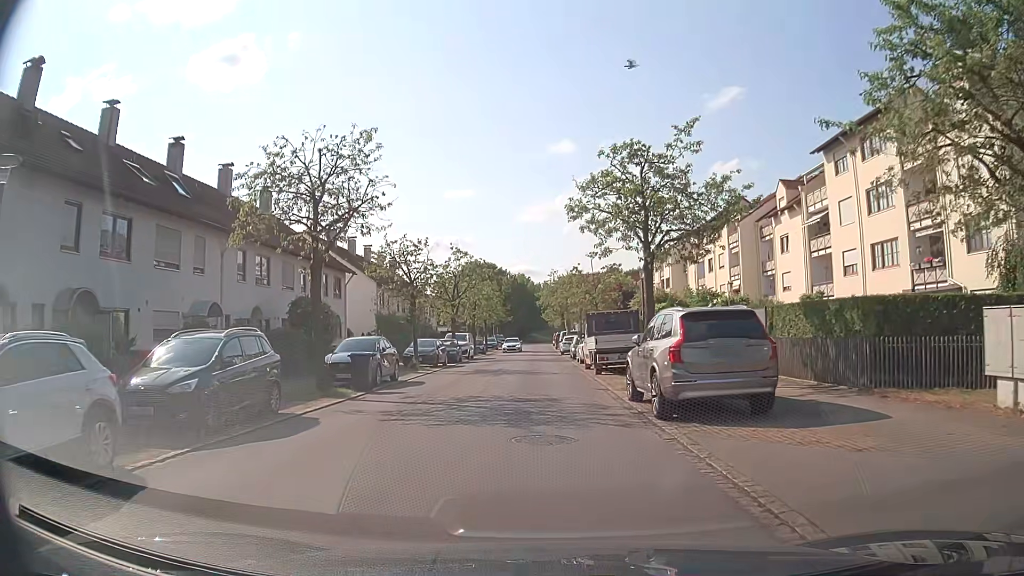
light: Day
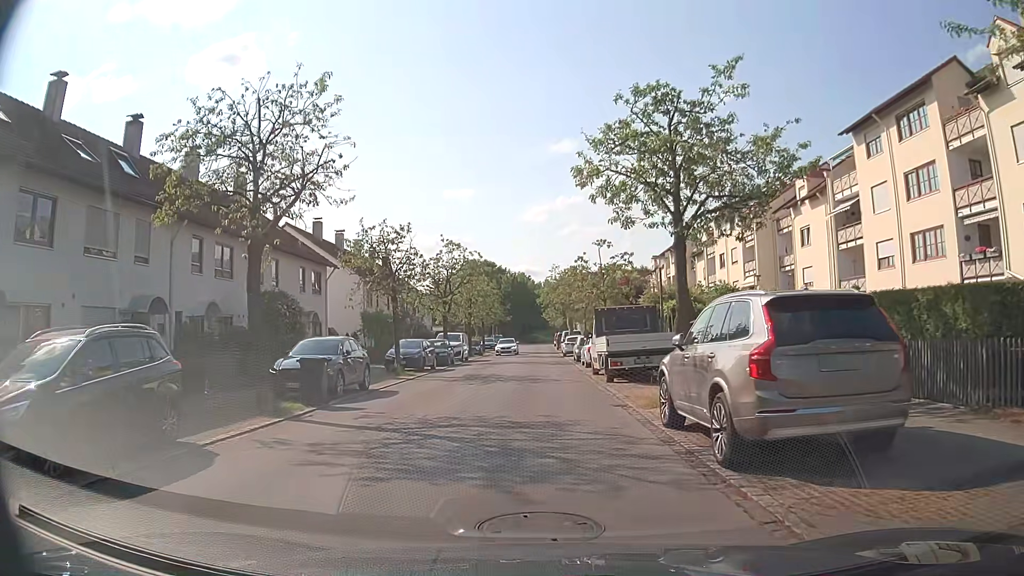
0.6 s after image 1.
(+0.1, +4.1) m; 0°
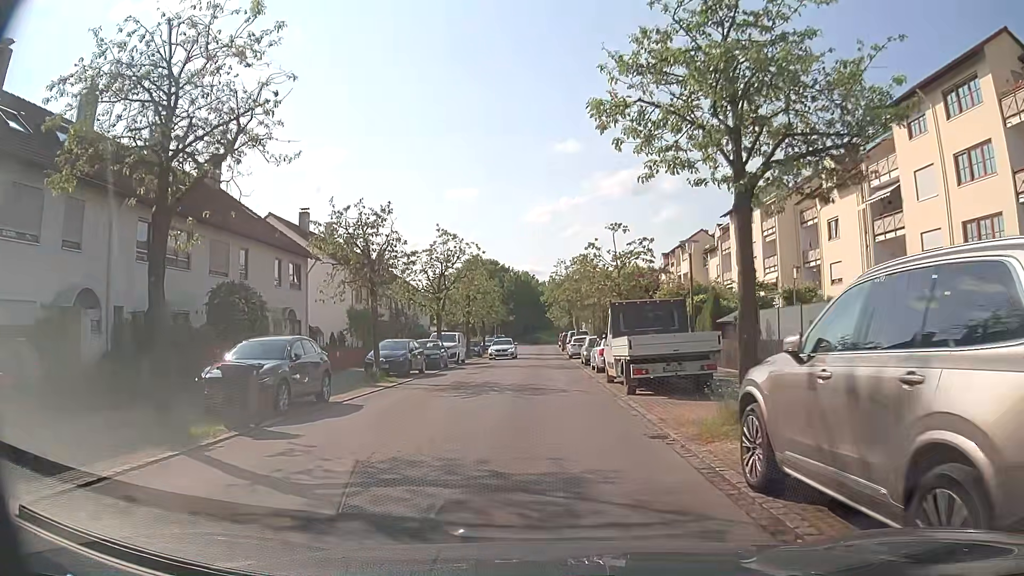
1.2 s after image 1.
(0.0, +4.1) m; -1°
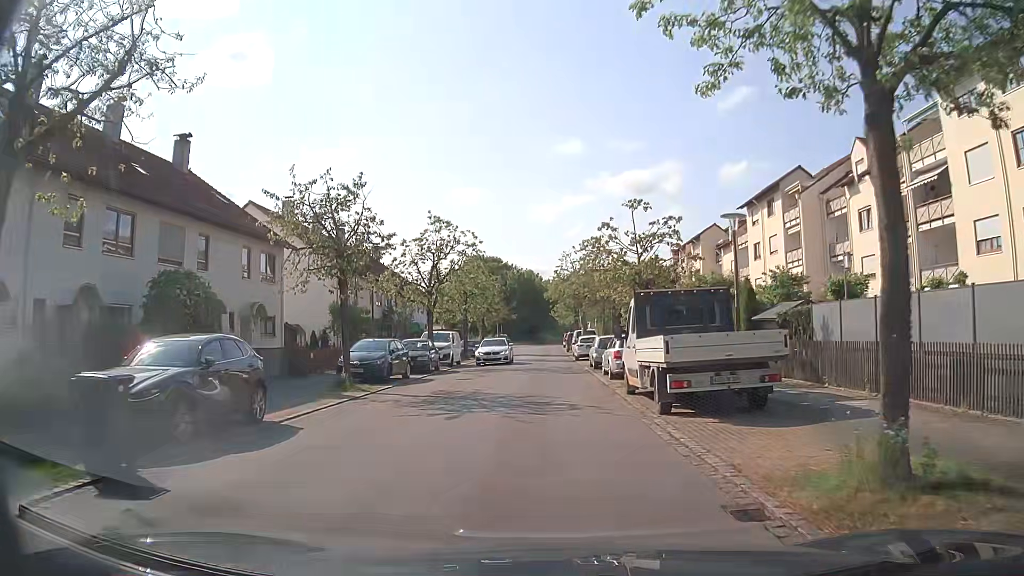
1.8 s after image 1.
(0.0, +4.1) m; 0°
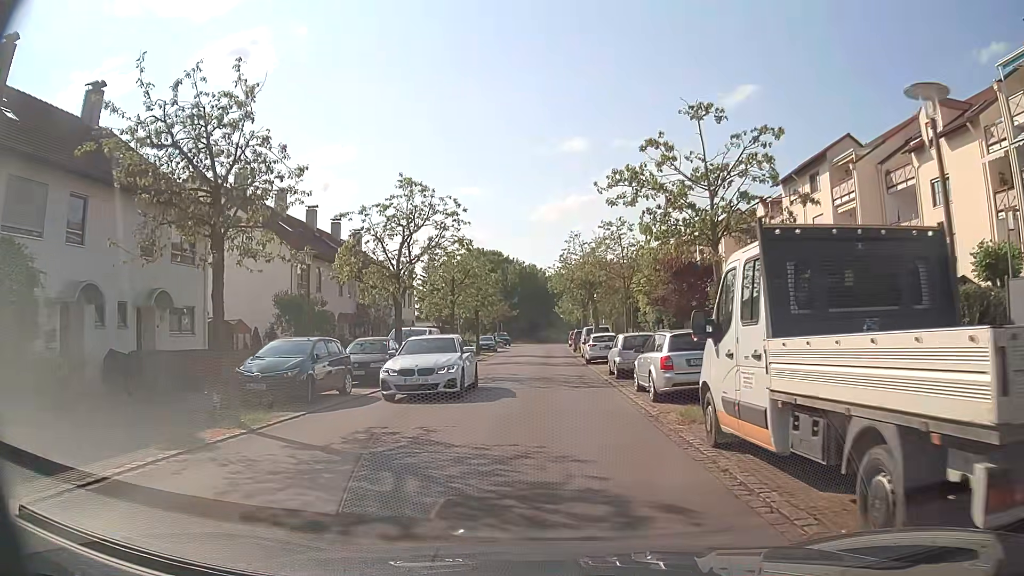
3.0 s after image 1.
(0.0, +8.1) m; 0°
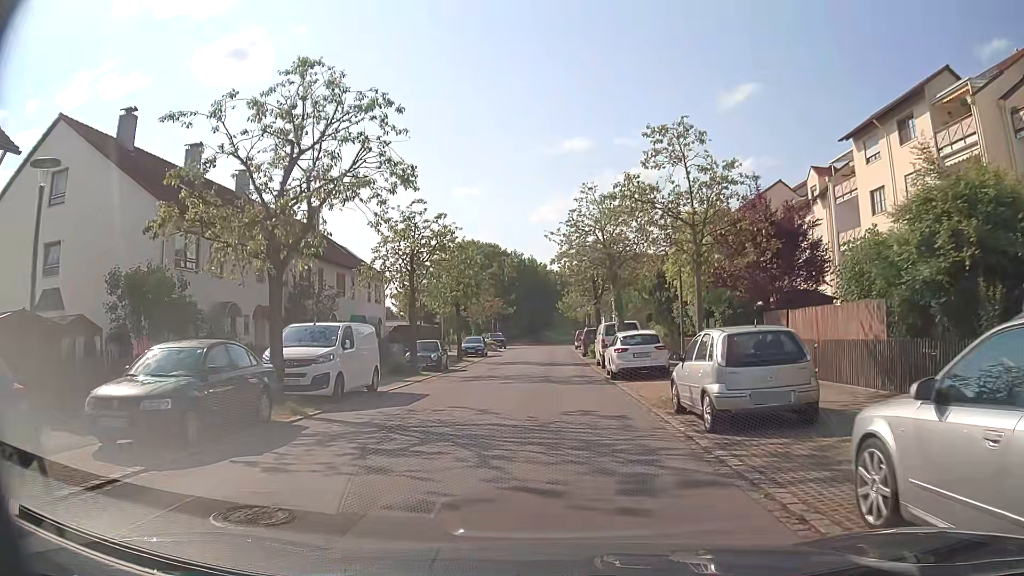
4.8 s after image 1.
(+0.1, +12.2) m; 0°
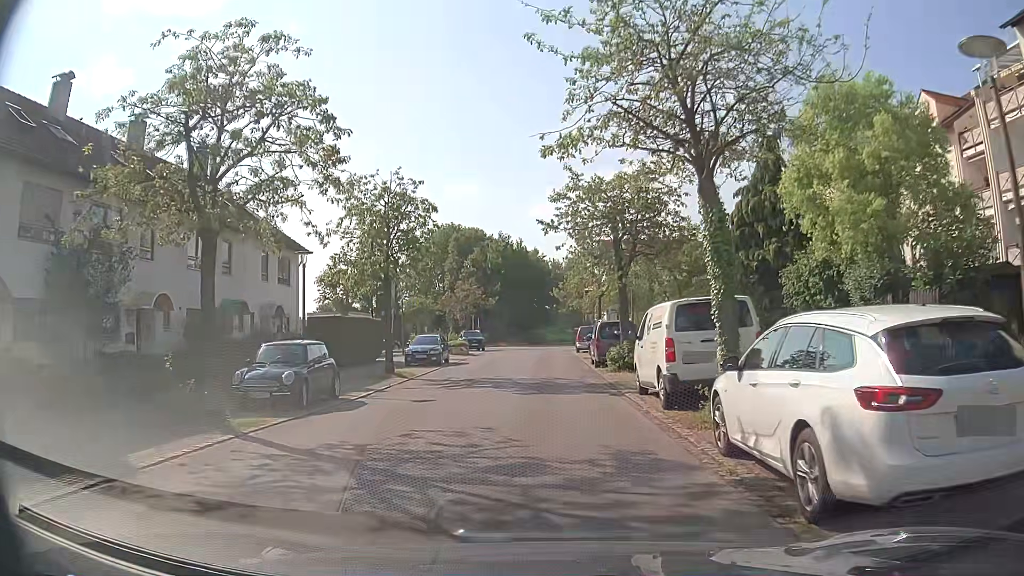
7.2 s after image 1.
(+0.1, +16.8) m; 0°
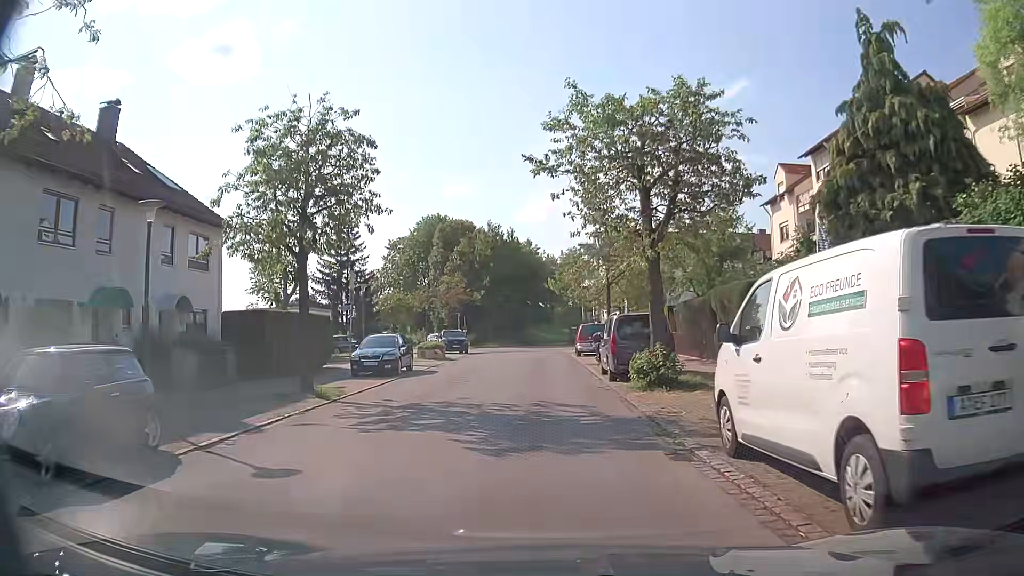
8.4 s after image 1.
(0.0, +8.1) m; +1°
